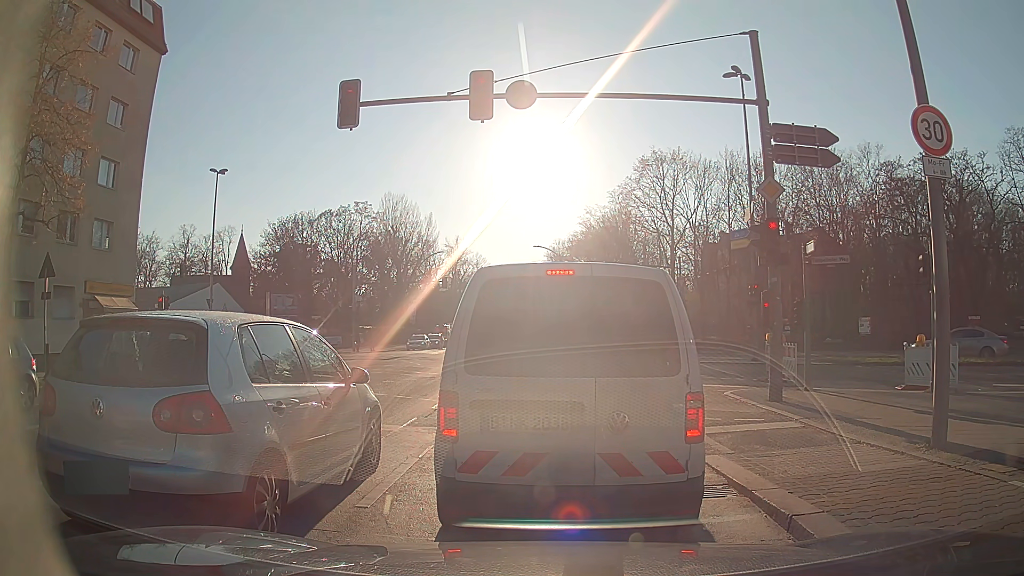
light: Day
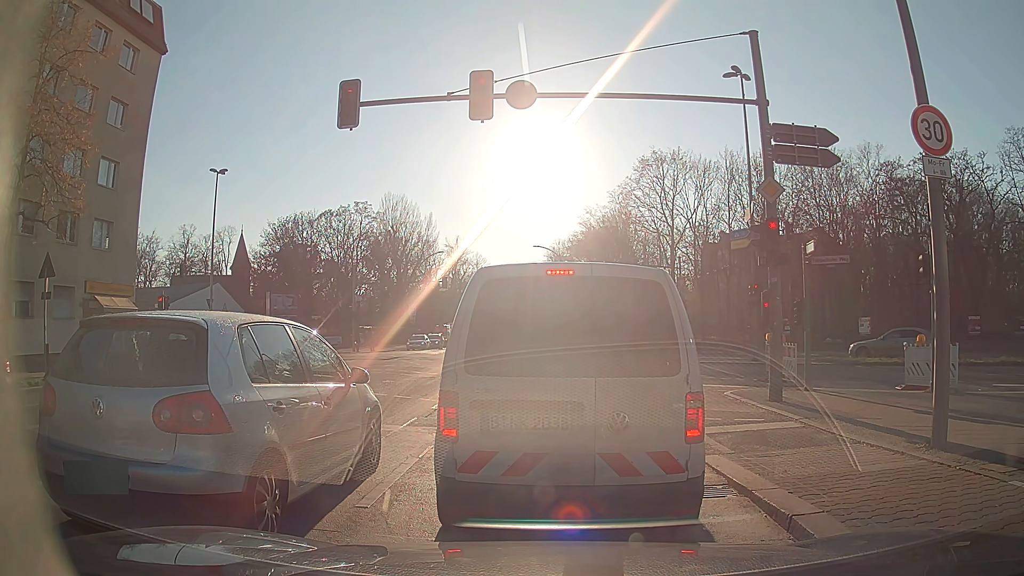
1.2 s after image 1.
(0.0, 0.0) m; 0°
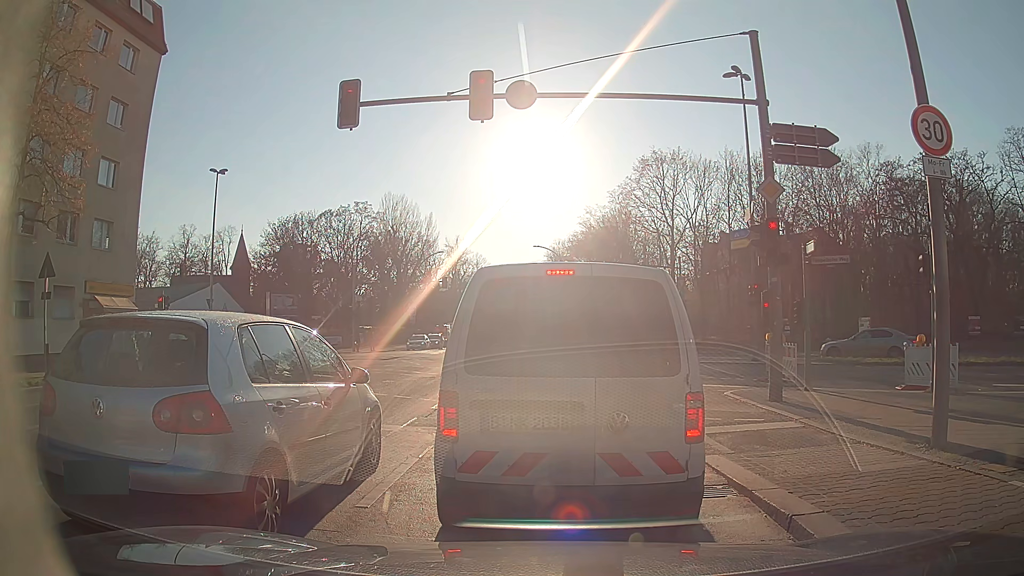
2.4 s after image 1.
(0.0, 0.0) m; 0°
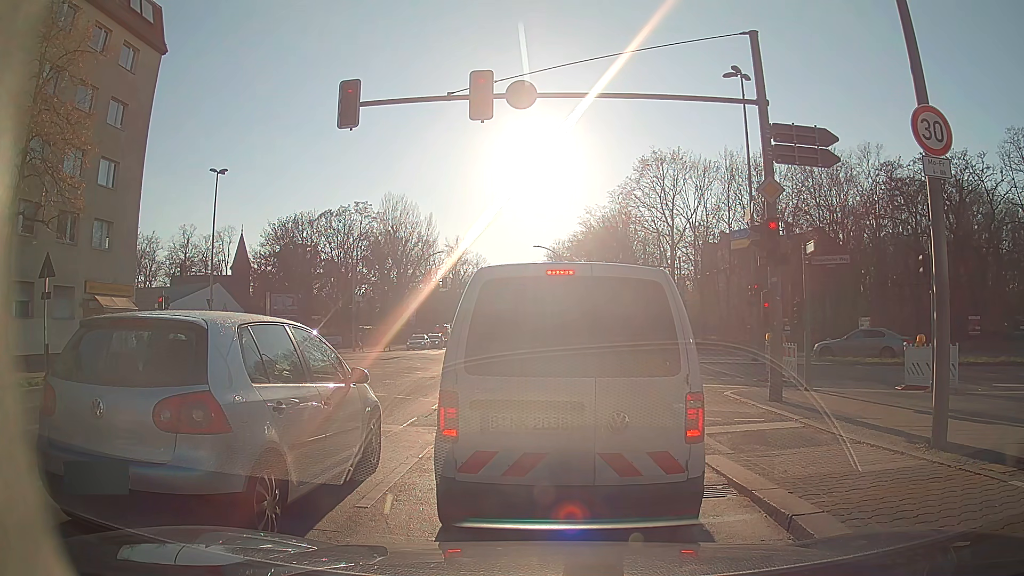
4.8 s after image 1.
(0.0, 0.0) m; 0°
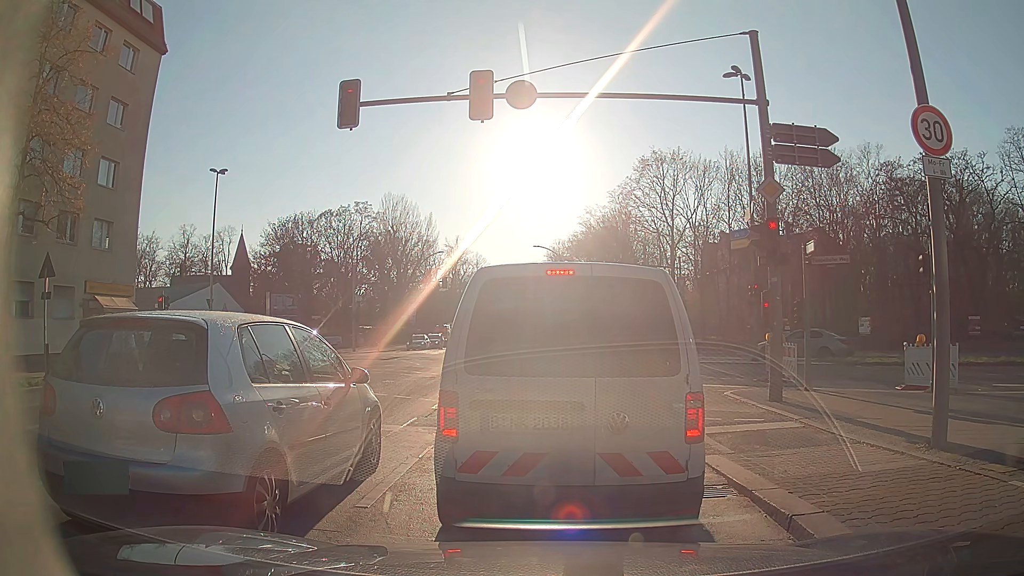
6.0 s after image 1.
(0.0, 0.0) m; 0°
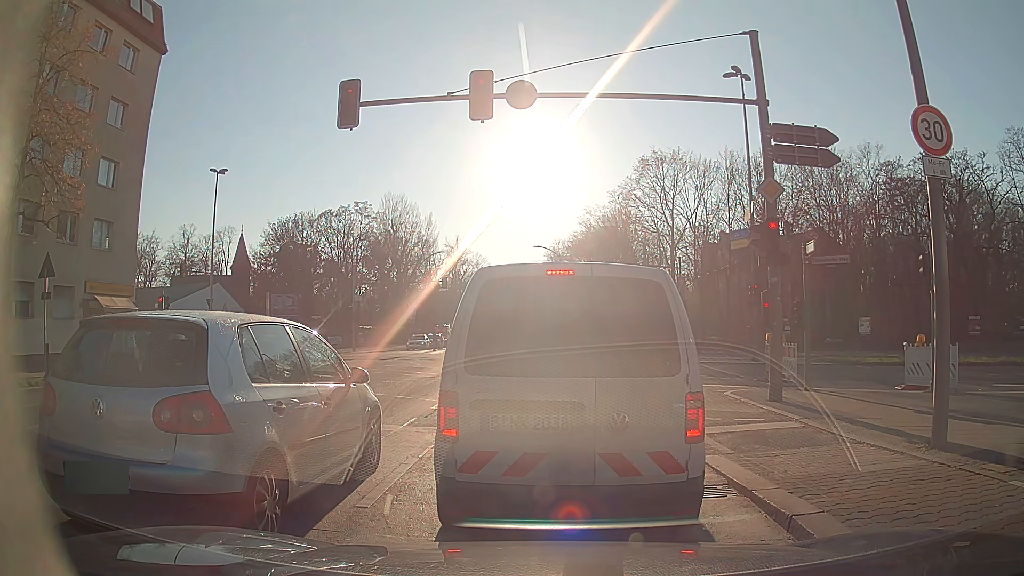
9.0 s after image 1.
(0.0, 0.0) m; 0°
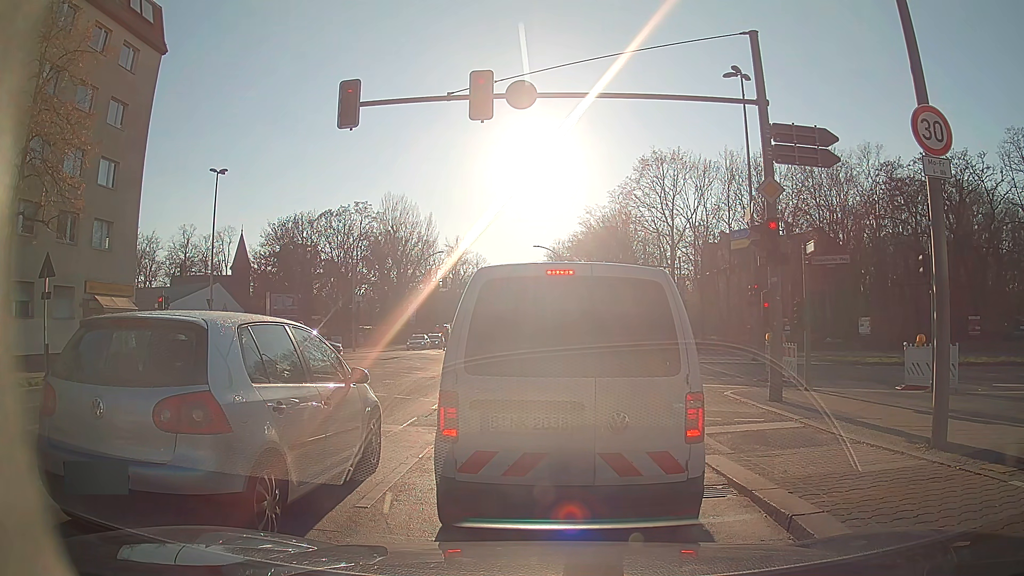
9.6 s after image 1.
(0.0, 0.0) m; 0°
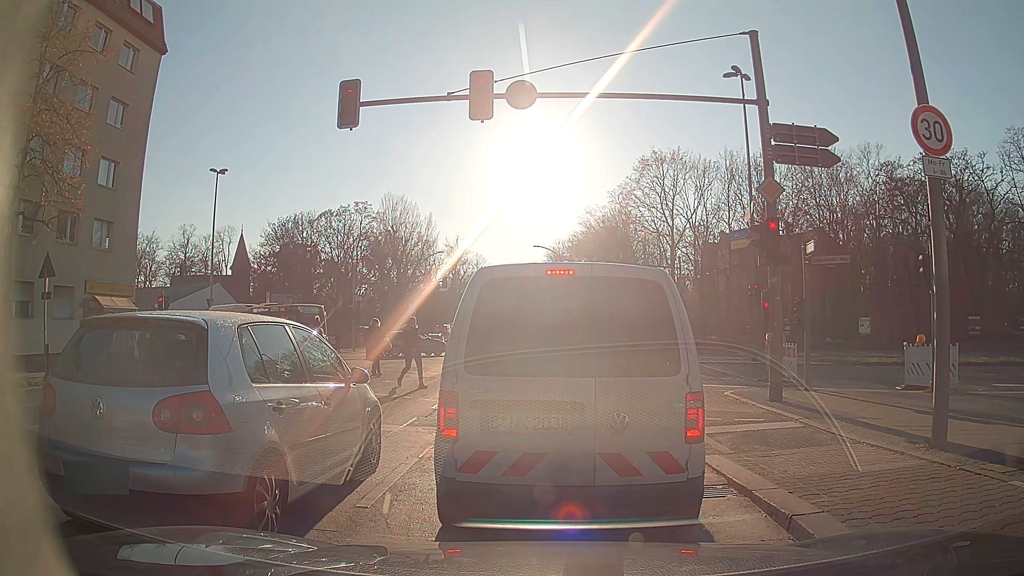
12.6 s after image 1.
(0.0, 0.0) m; 0°
(0, +10) (0, +20) (0, +30) (0, +40) (-1, +50) (-1, +60) (-1, +70) (-1, +80) (-1, +90) (-2, +100) m
